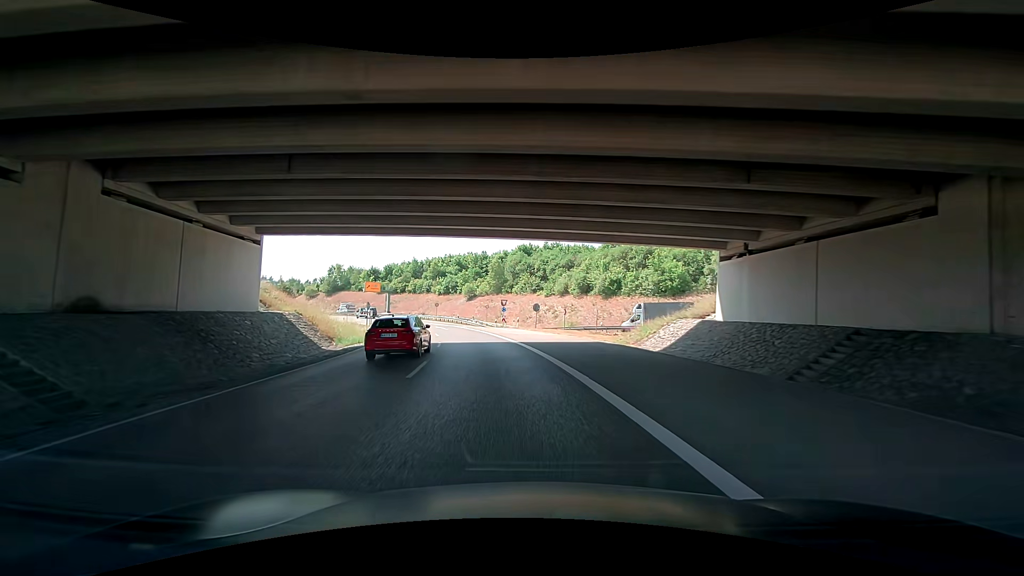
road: trunk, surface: asphalt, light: Day
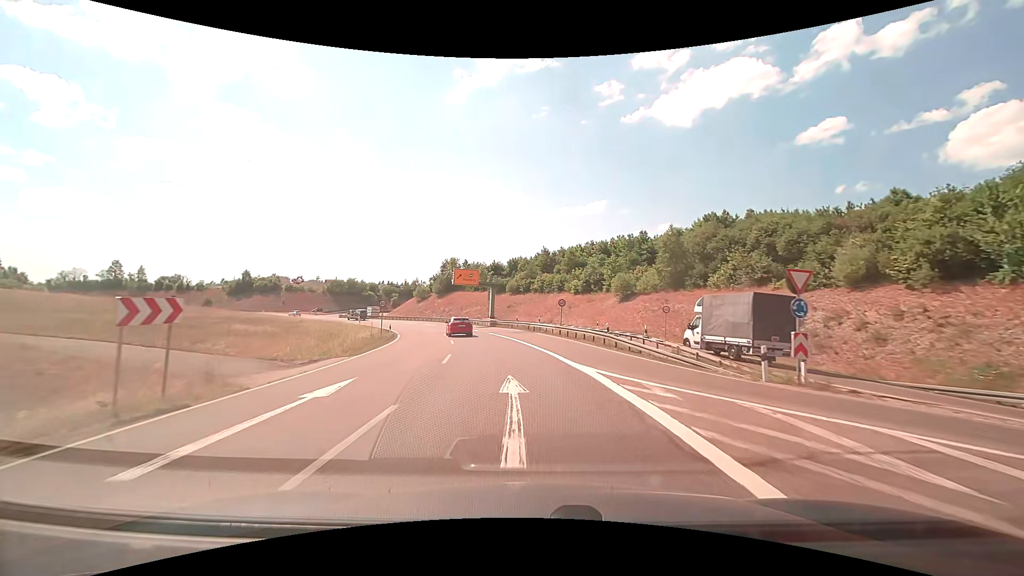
(-7.0, +42.3) m; -17°
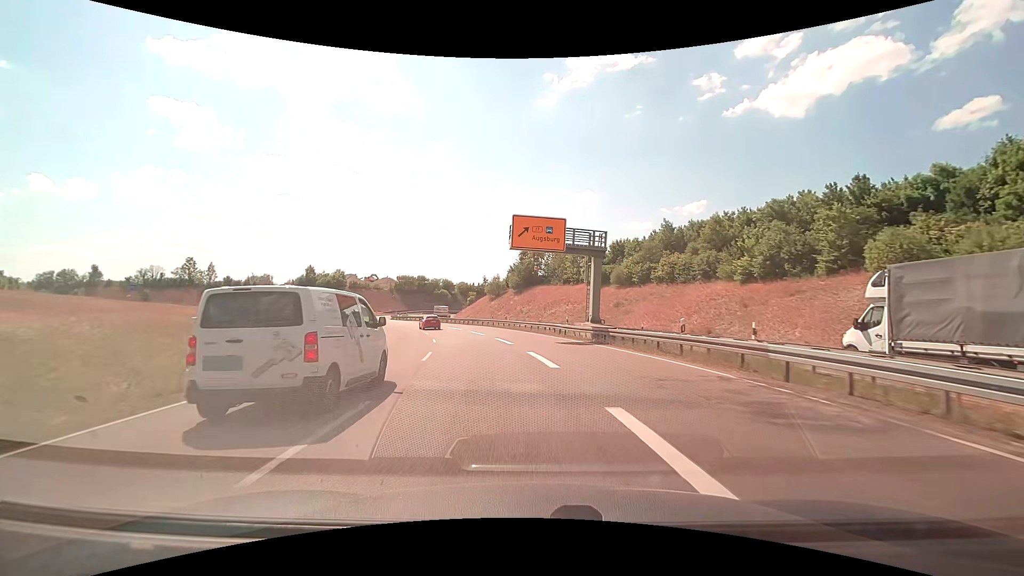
(-3.2, +34.7) m; -11°
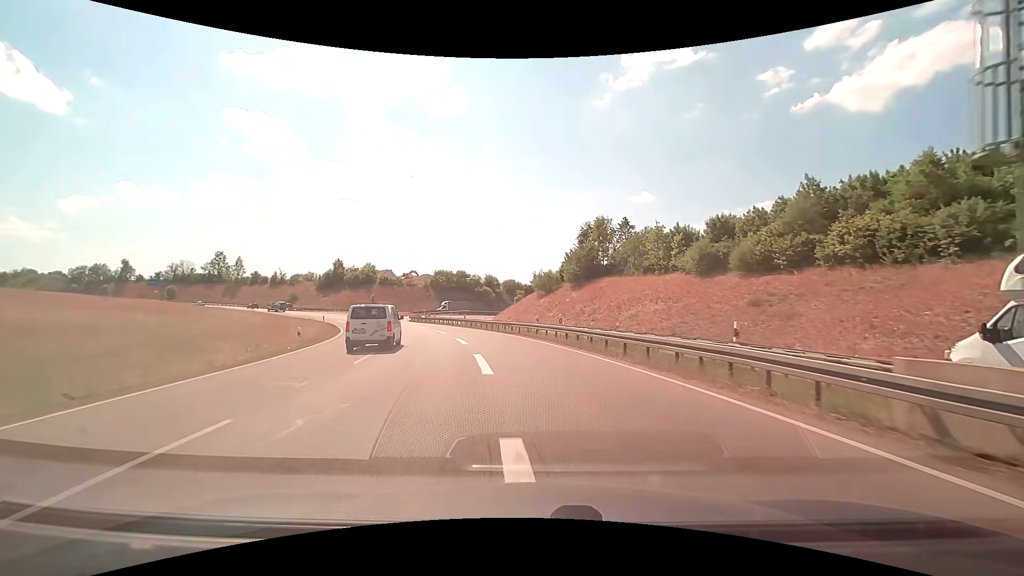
(-1.4, +25.4) m; -6°
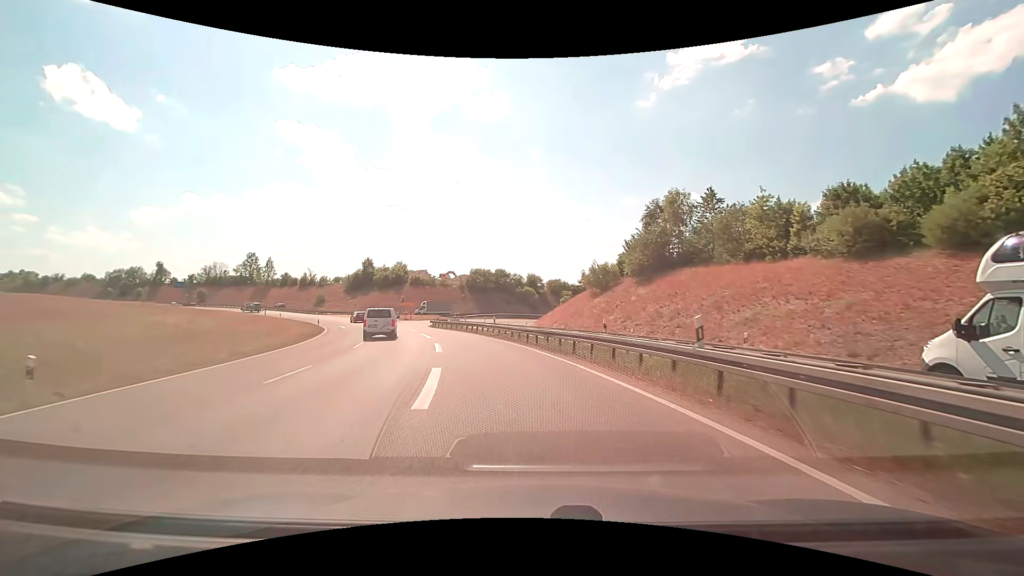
(-0.6, +16.0) m; -5°
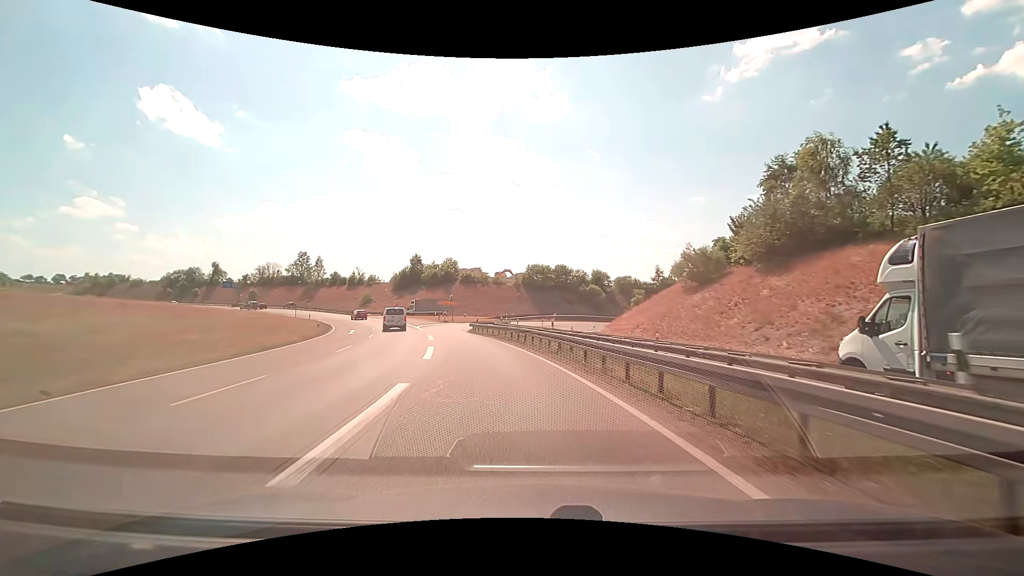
(-0.9, +15.0) m; -7°
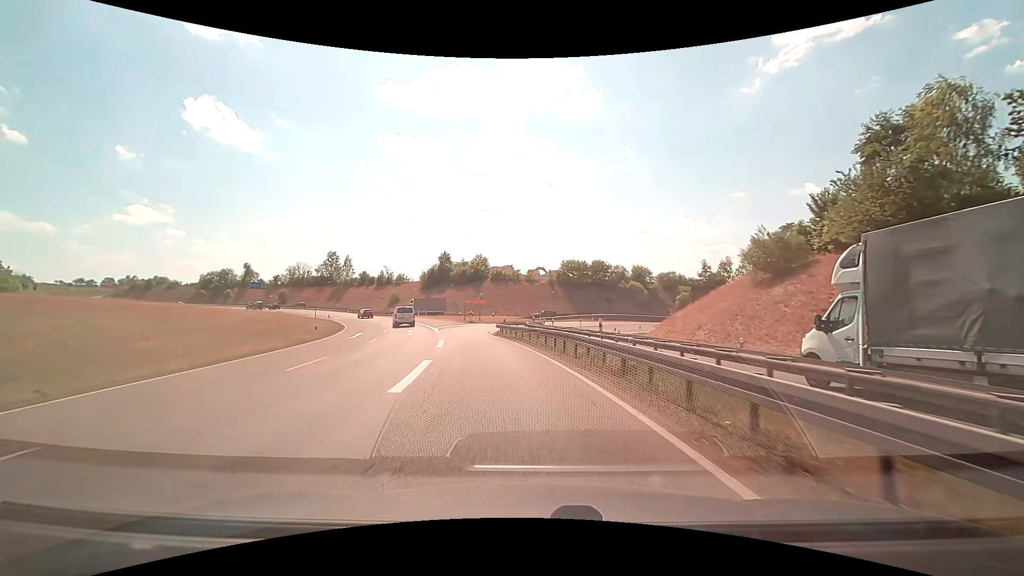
(-0.2, +7.0) m; -4°
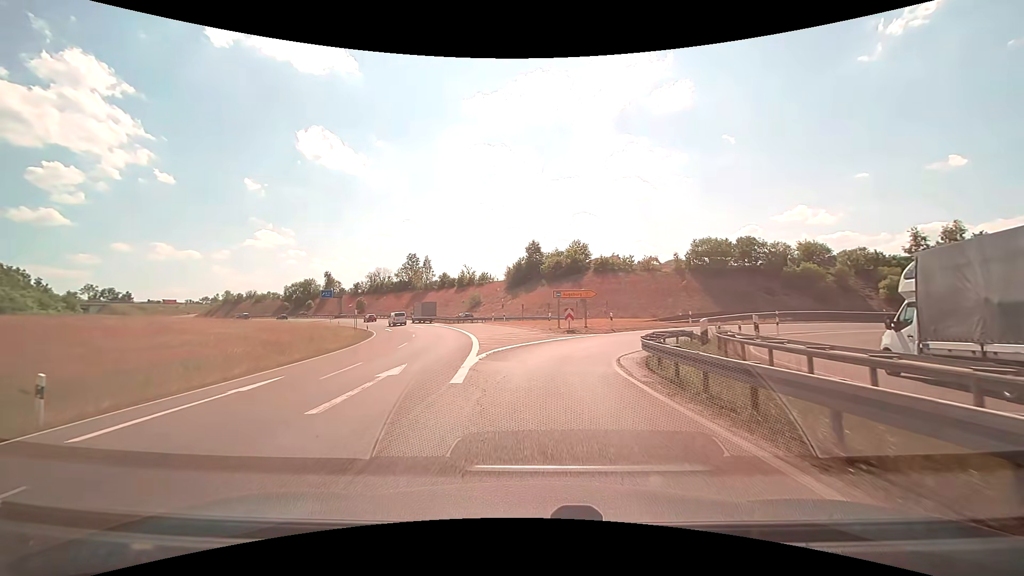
(-3.1, +25.3) m; -11°
(0, +10) (+2, +20) (+6, +29) (+12, +36) (+21, +42) (+30, +46) (+40, +48) (+50, +49) (+60, +48) (+70, +47) m
